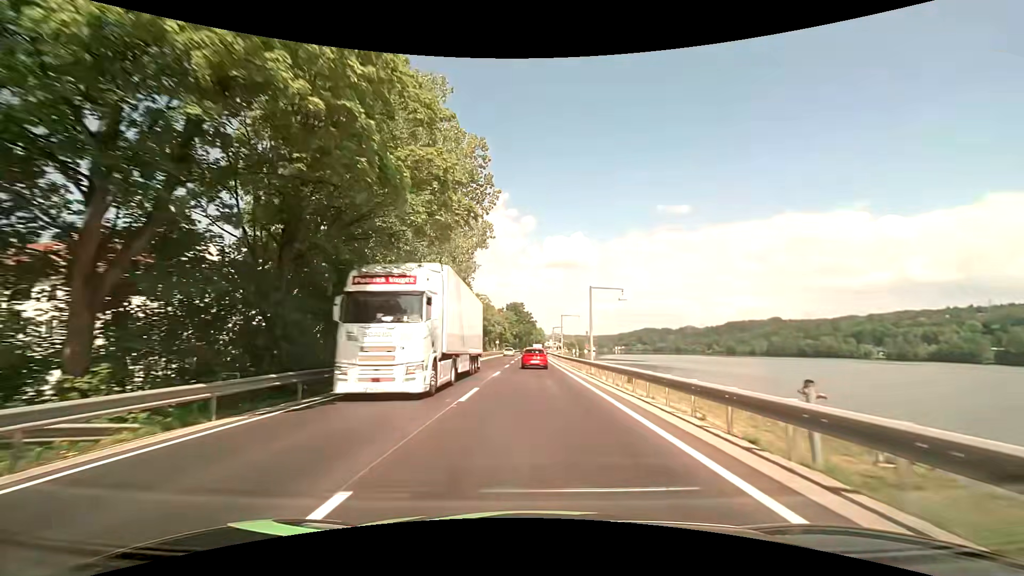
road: primary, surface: asphalt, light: Day
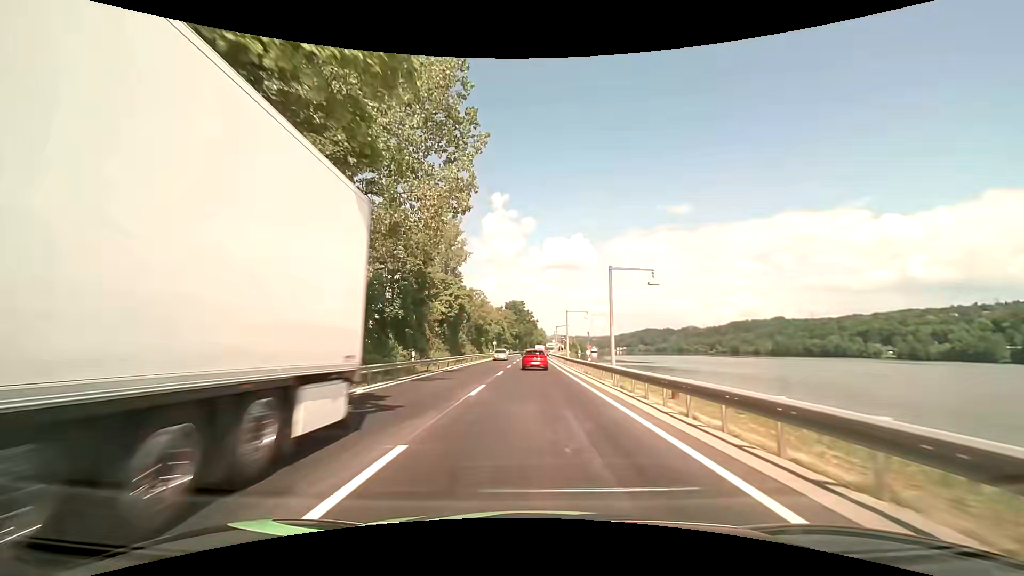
(0.0, +9.8) m; 0°
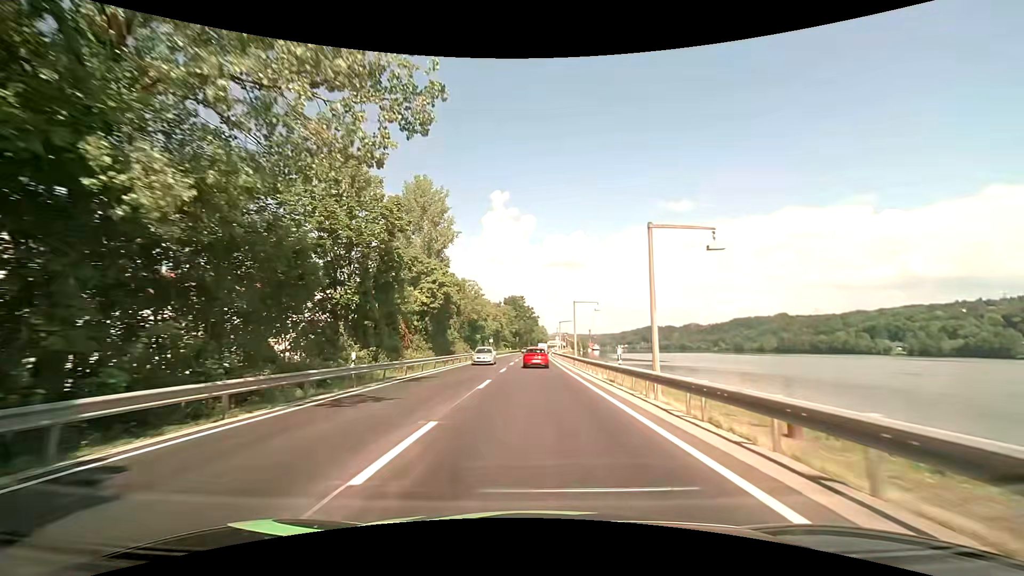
(-0.1, +9.9) m; 0°
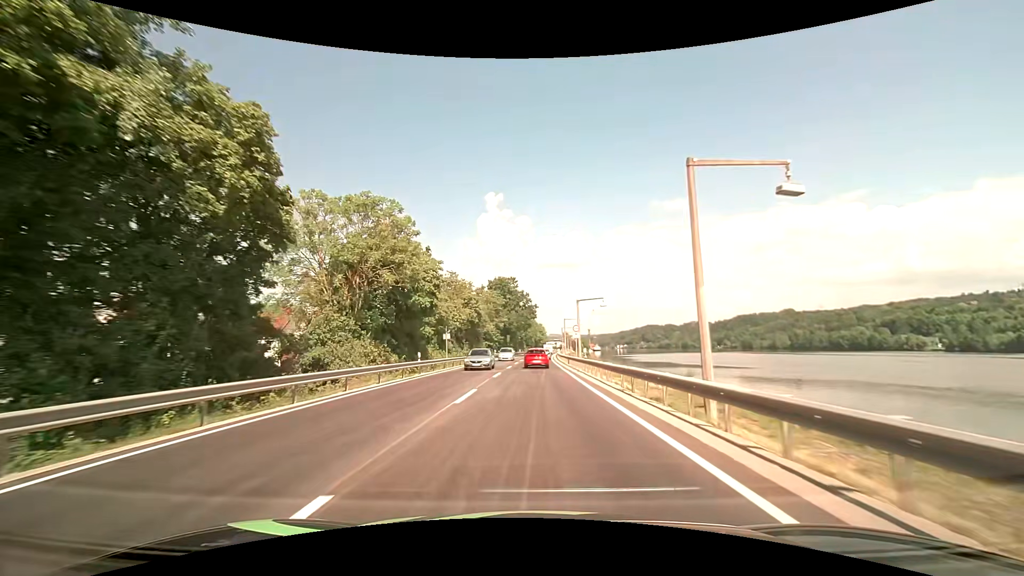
(0.0, +40.8) m; 0°
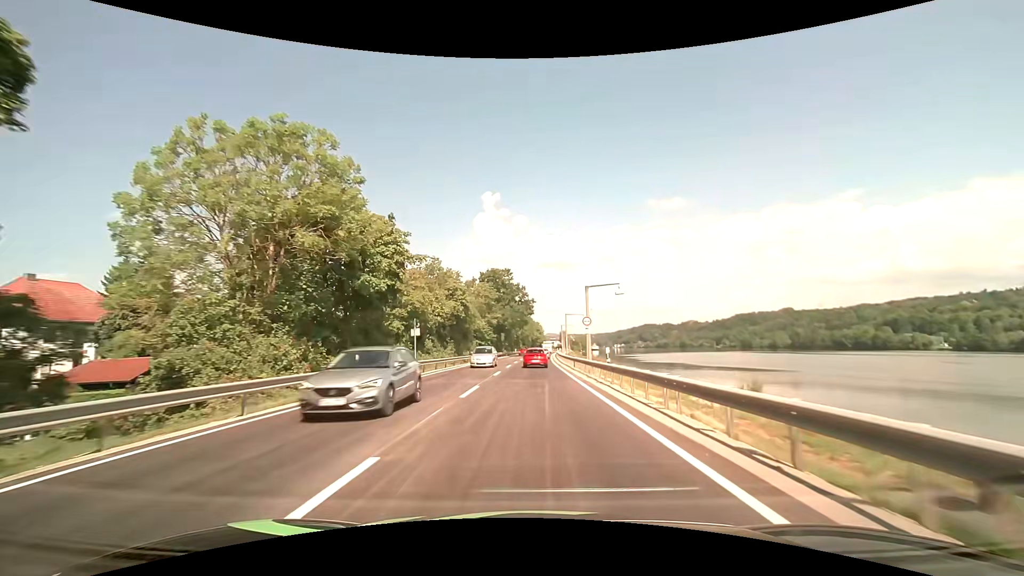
(0.0, +10.5) m; 0°
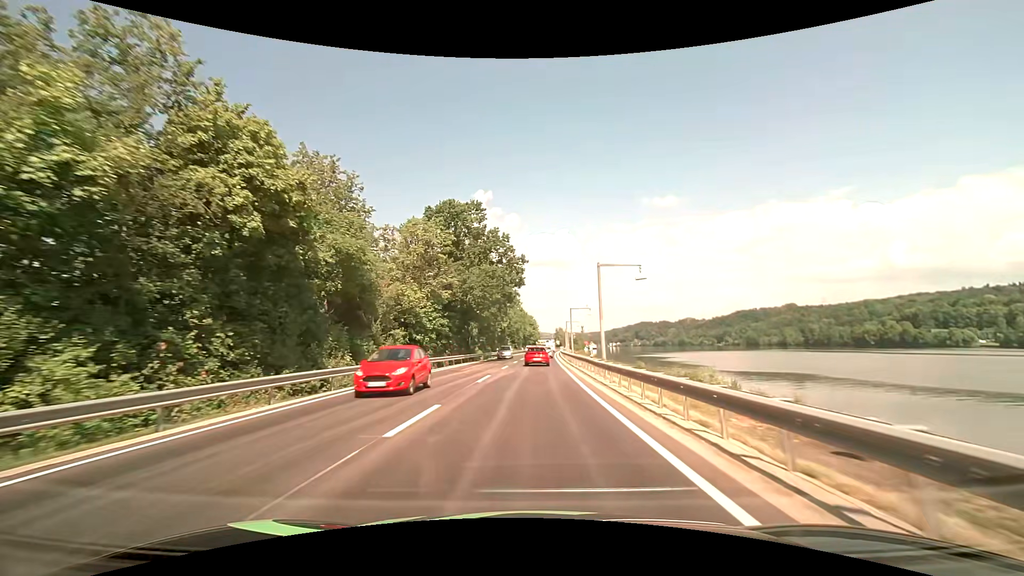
(+0.4, +42.6) m; +1°
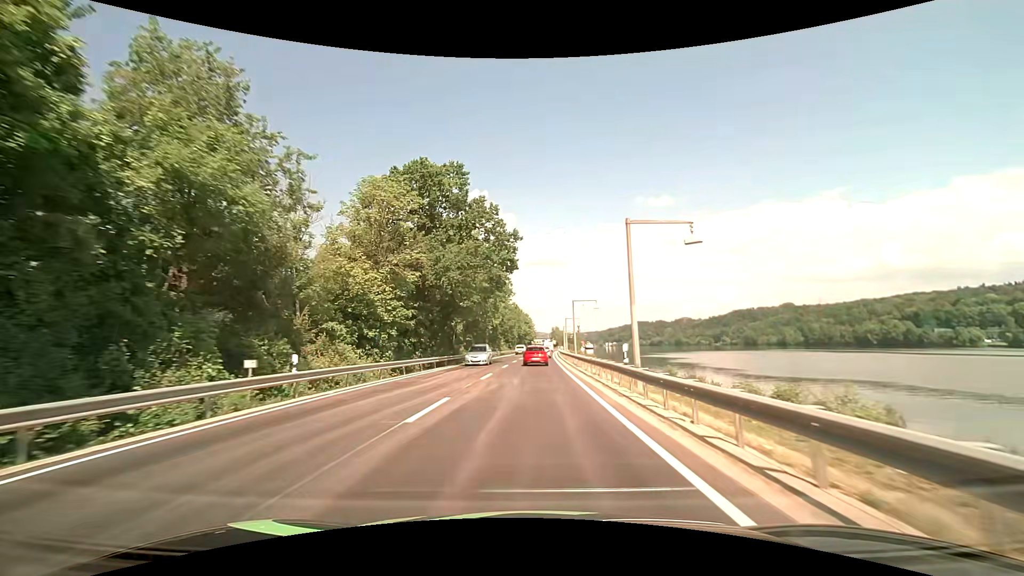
(0.0, +10.7) m; 0°
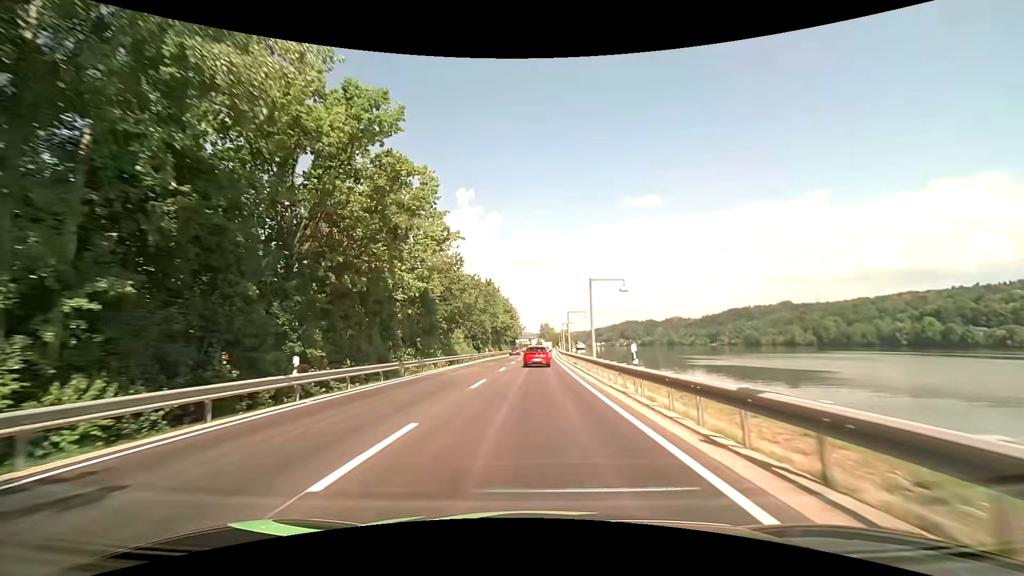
(+0.6, +52.3) m; +2°
(0, +10) (0, +20) (0, +30) (0, +40) (+1, +50) (+1, +60) (+1, +70) (+1, +80) (+2, +90) (+2, +100) m
